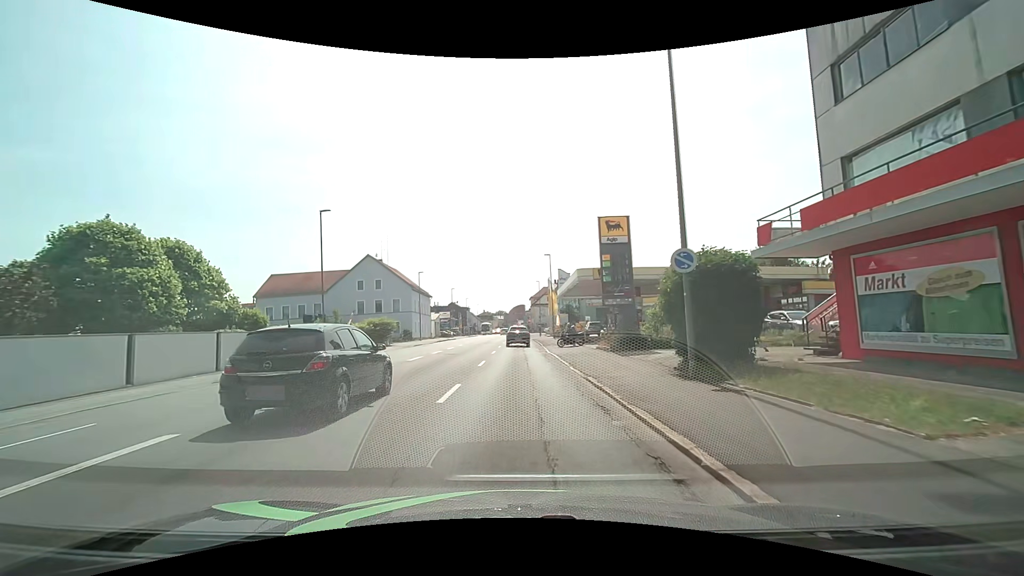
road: tertiary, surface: asphalt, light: Day
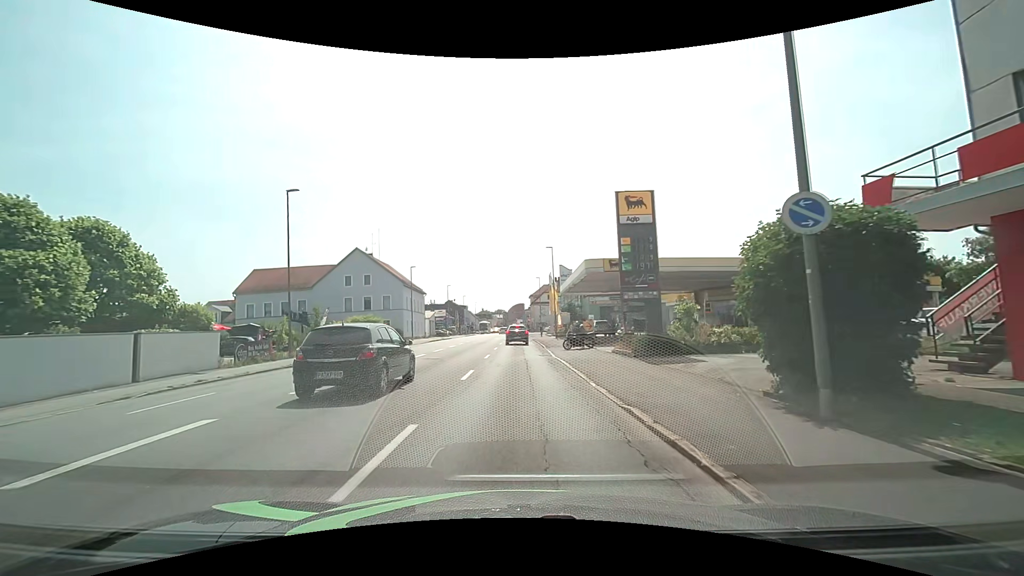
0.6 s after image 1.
(0.0, +5.0) m; 0°
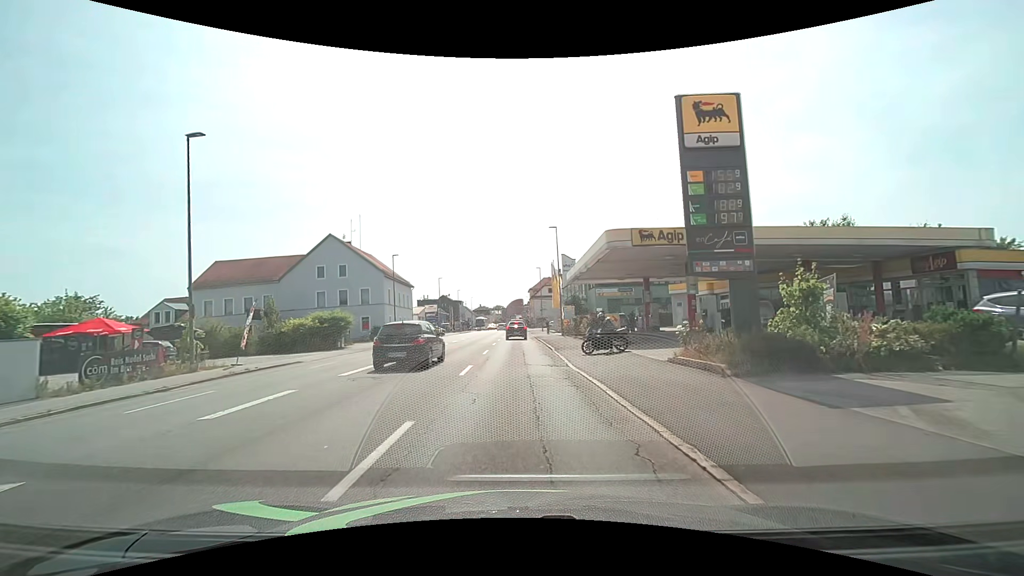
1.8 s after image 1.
(0.0, +8.8) m; 0°
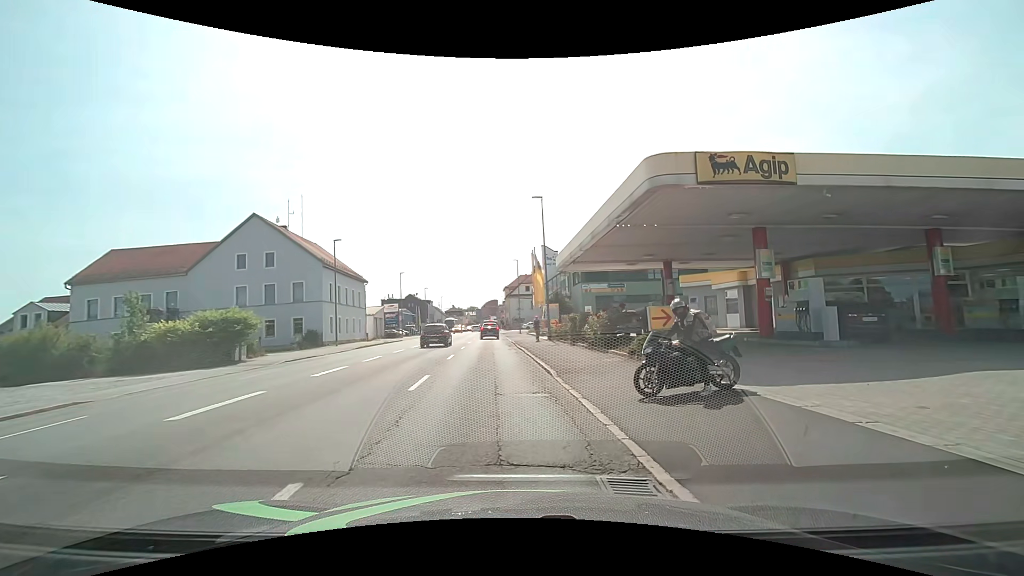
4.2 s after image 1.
(0.0, +11.1) m; +3°
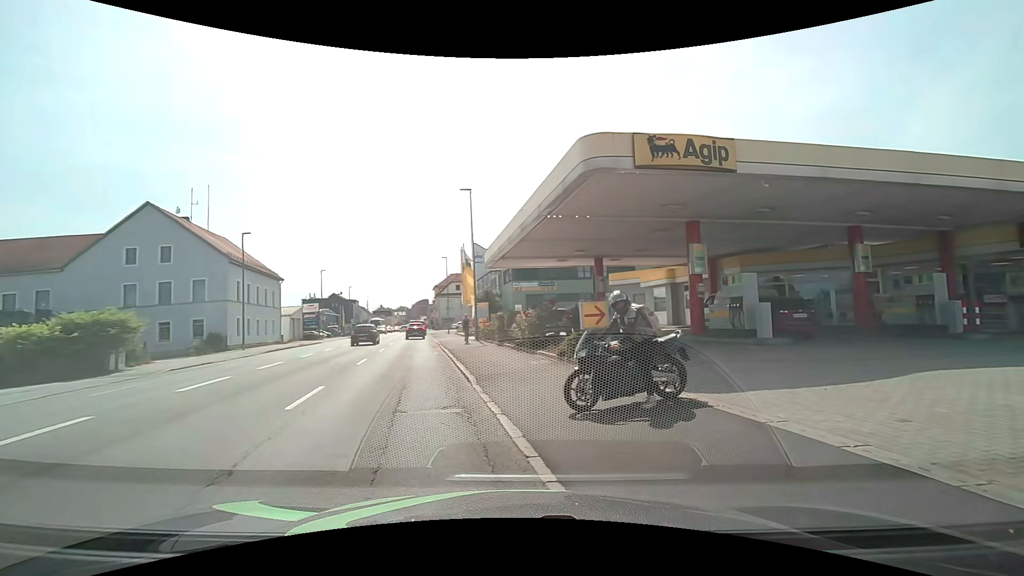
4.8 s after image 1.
(+0.1, +1.7) m; +8°
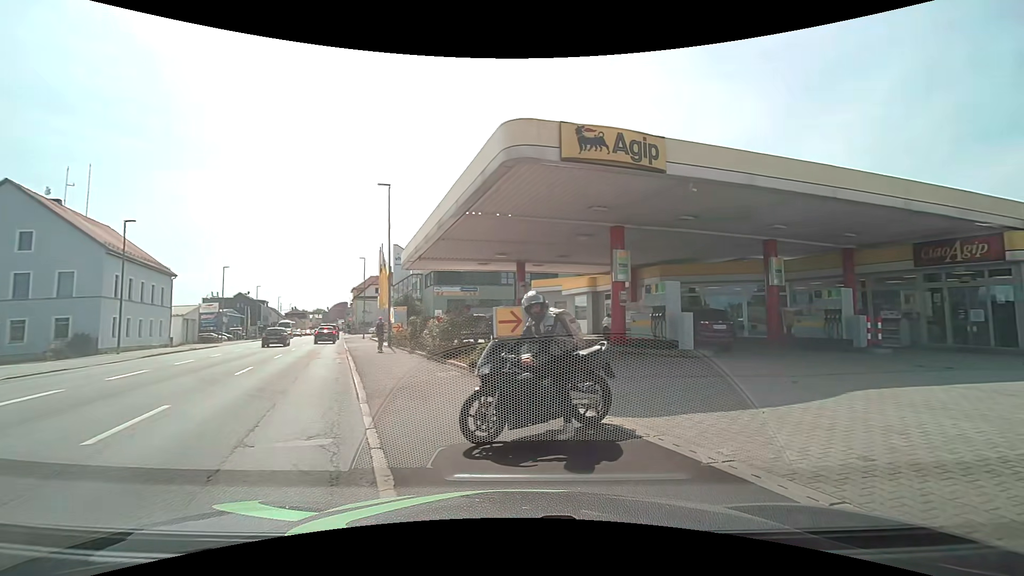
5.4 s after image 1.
(+0.1, +1.5) m; +7°
